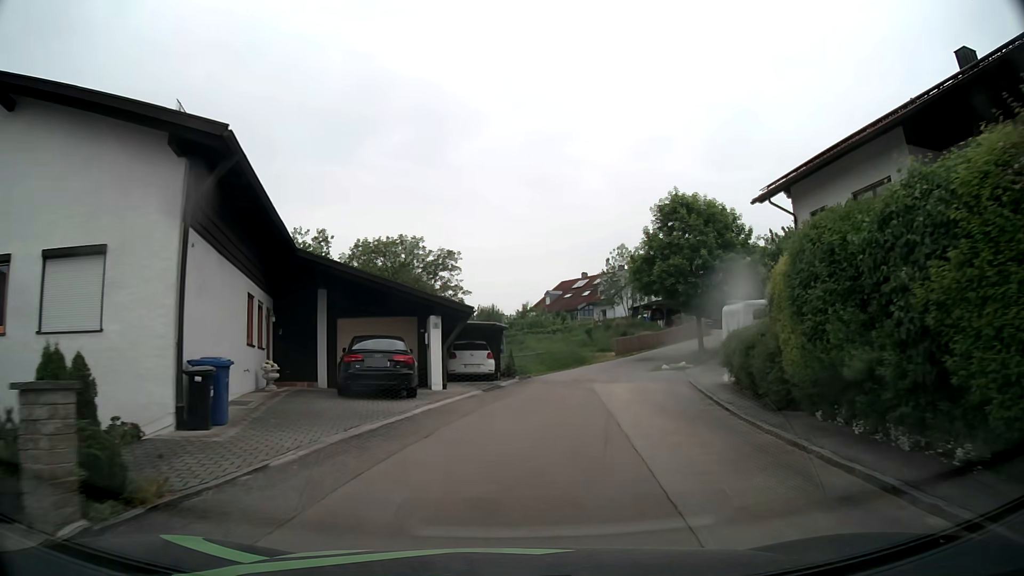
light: Day
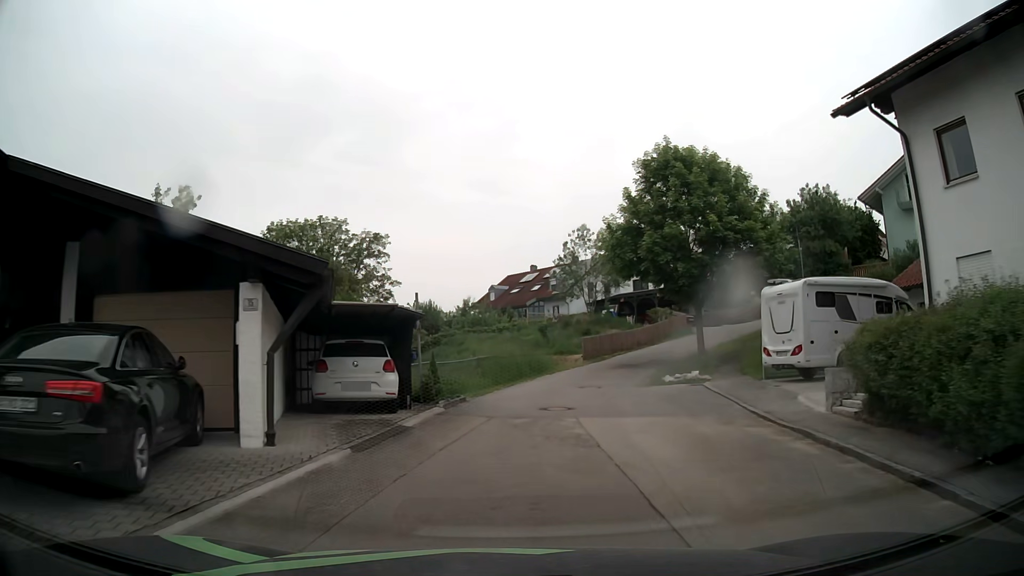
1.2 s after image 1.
(+0.4, +10.5) m; +5°
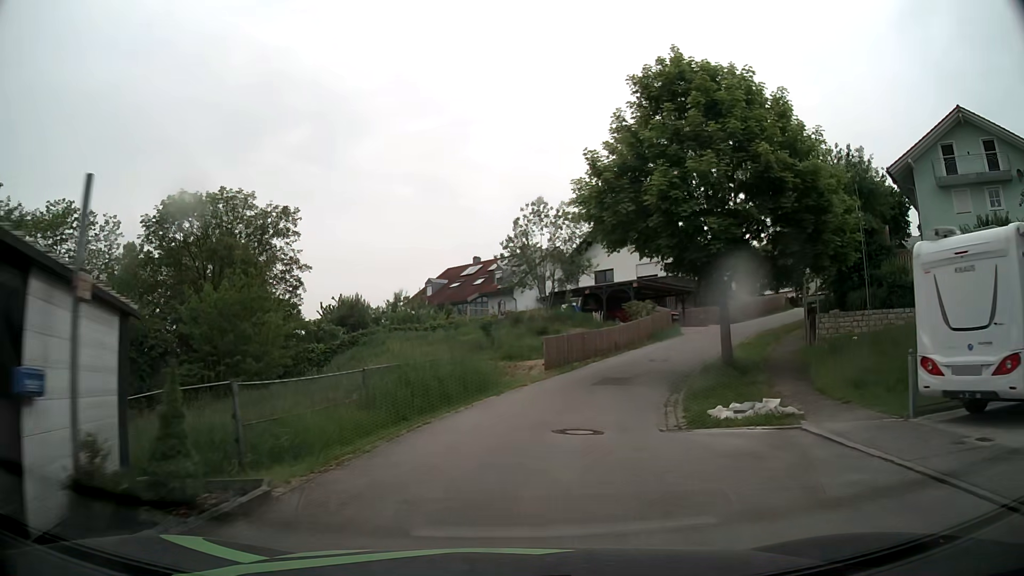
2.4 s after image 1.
(+0.4, +10.3) m; +4°
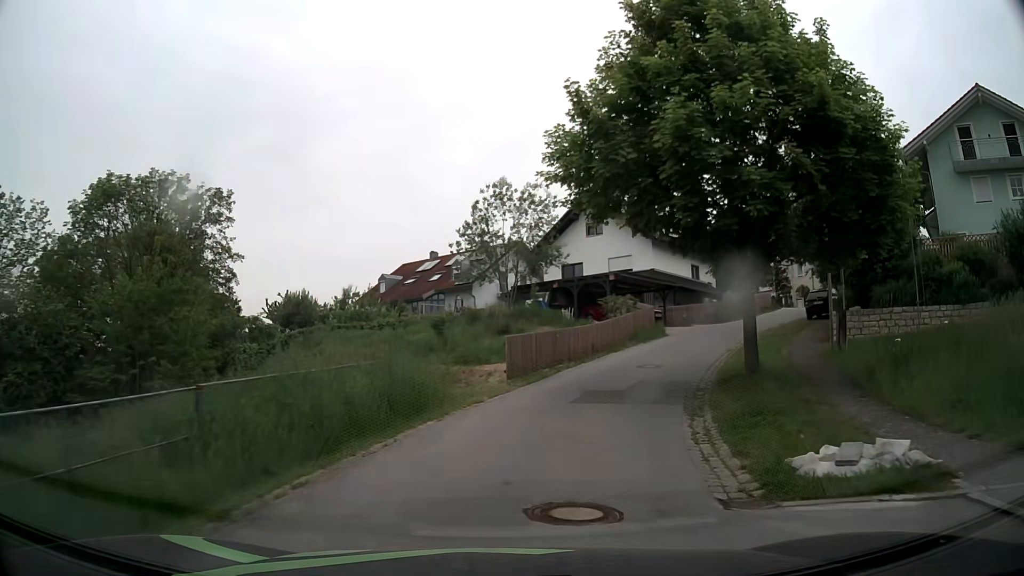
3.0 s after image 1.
(+0.2, +5.1) m; +4°
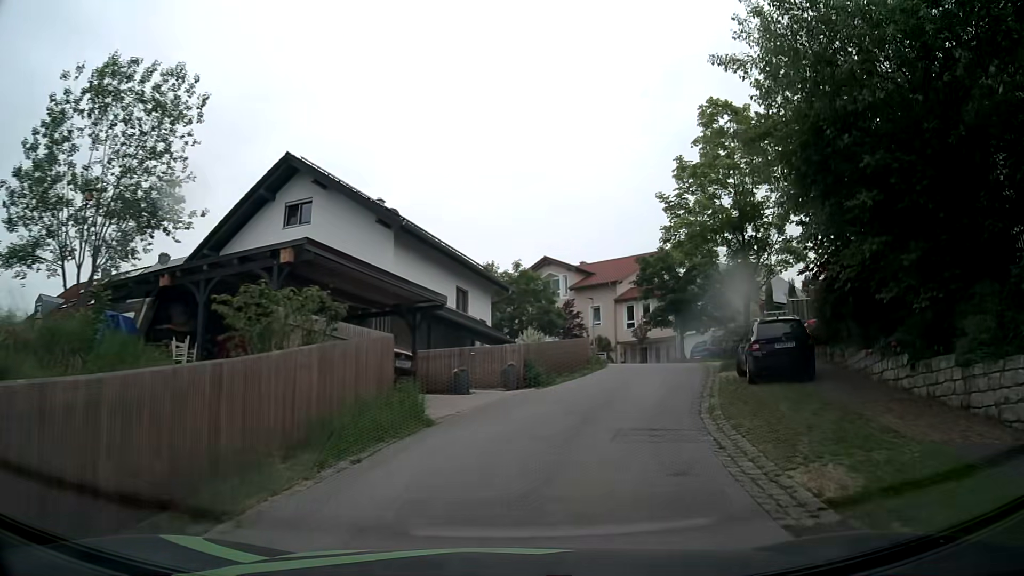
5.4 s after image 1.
(+3.6, +20.0) m; +23°
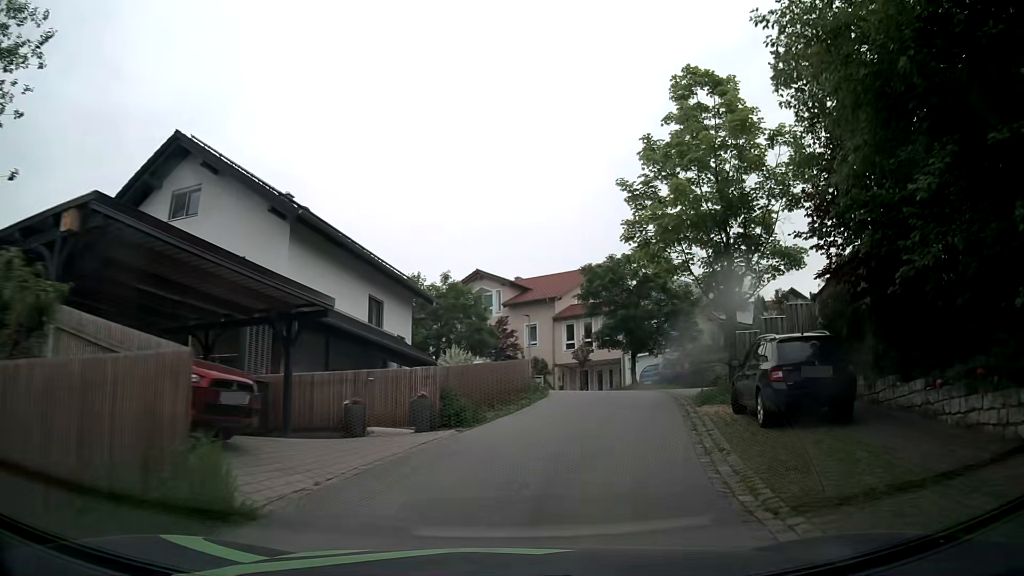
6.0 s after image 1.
(+0.2, +4.9) m; +5°
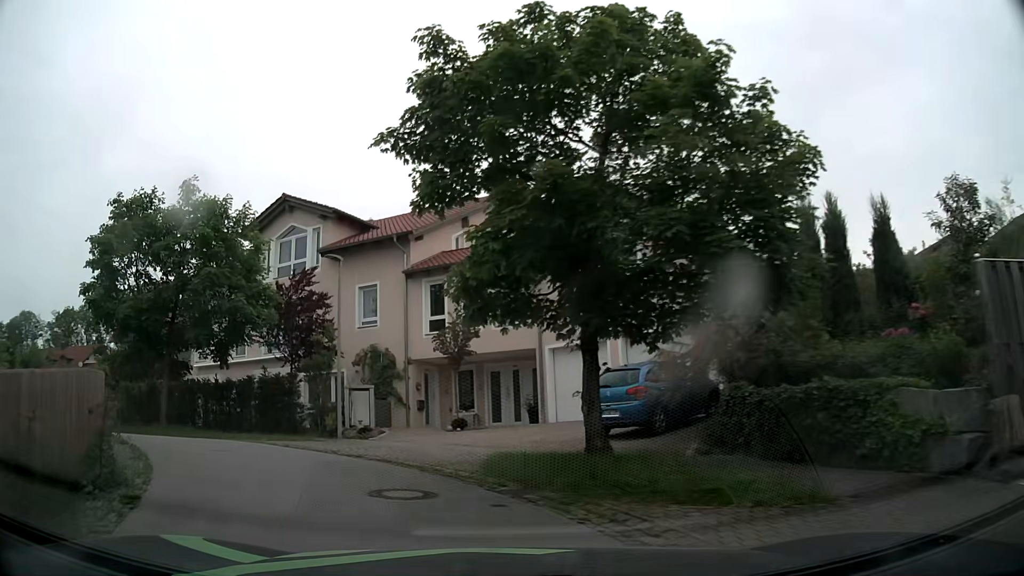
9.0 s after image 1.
(+3.4, +22.1) m; +9°
(-2, +10) (-10, +16) (-19, +20) (-29, +21) (-39, +23) (-48, +25) (-58, +27) (-68, +30) (-77, +33) (-85, +39) m
